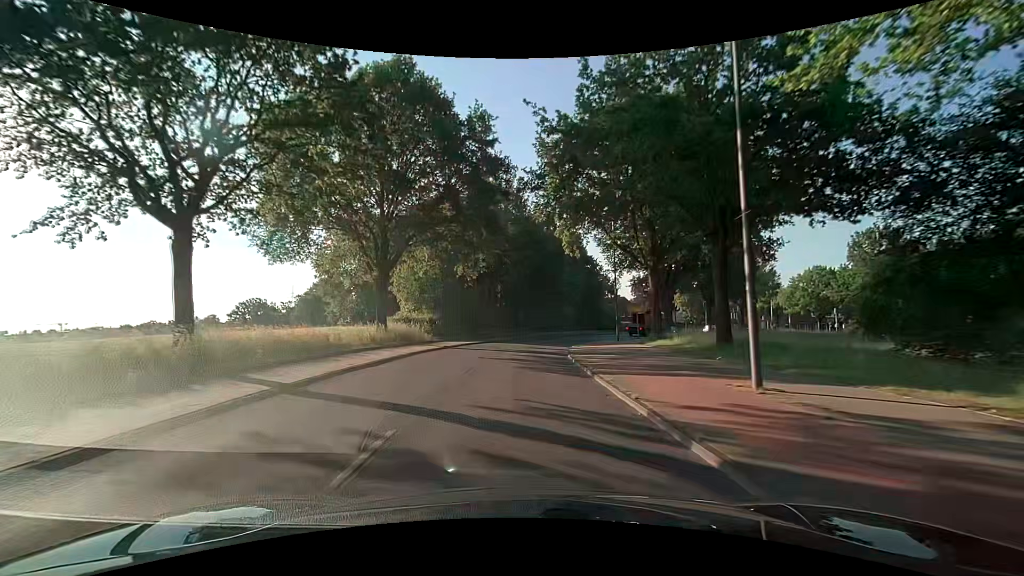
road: secondary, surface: asphalt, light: Day
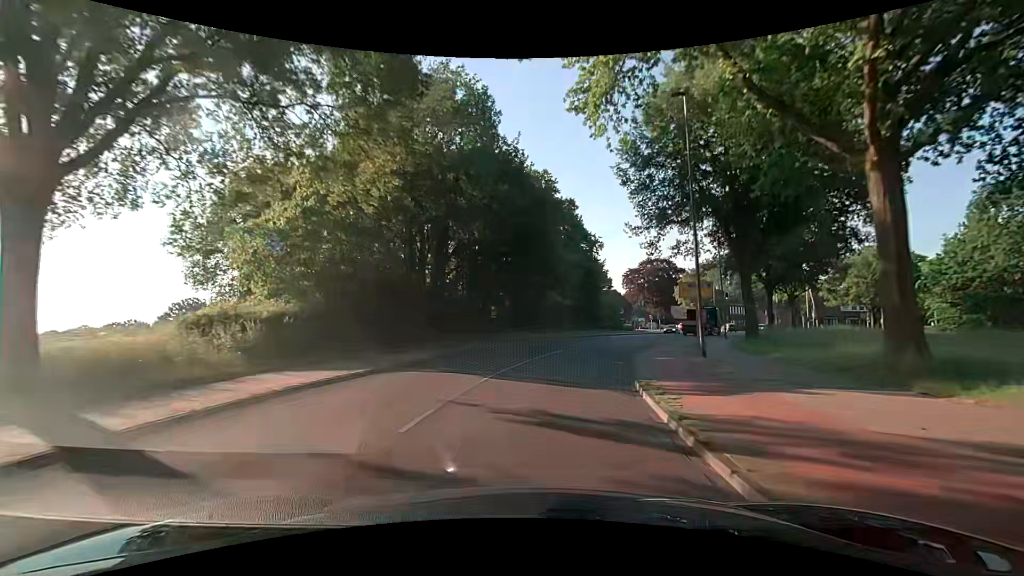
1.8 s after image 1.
(+0.5, +23.5) m; +2°
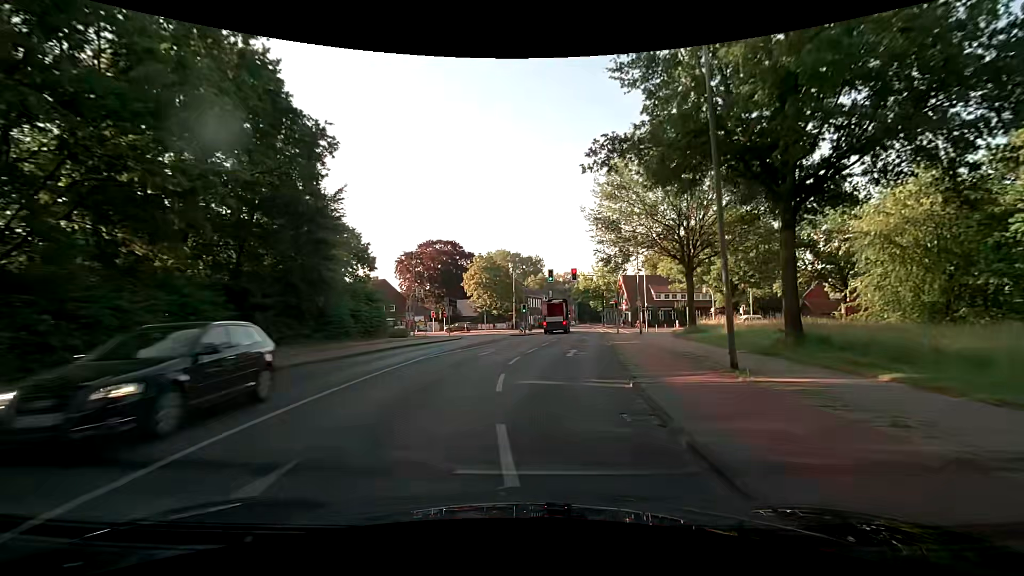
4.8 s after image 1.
(+7.8, +36.1) m; +26°
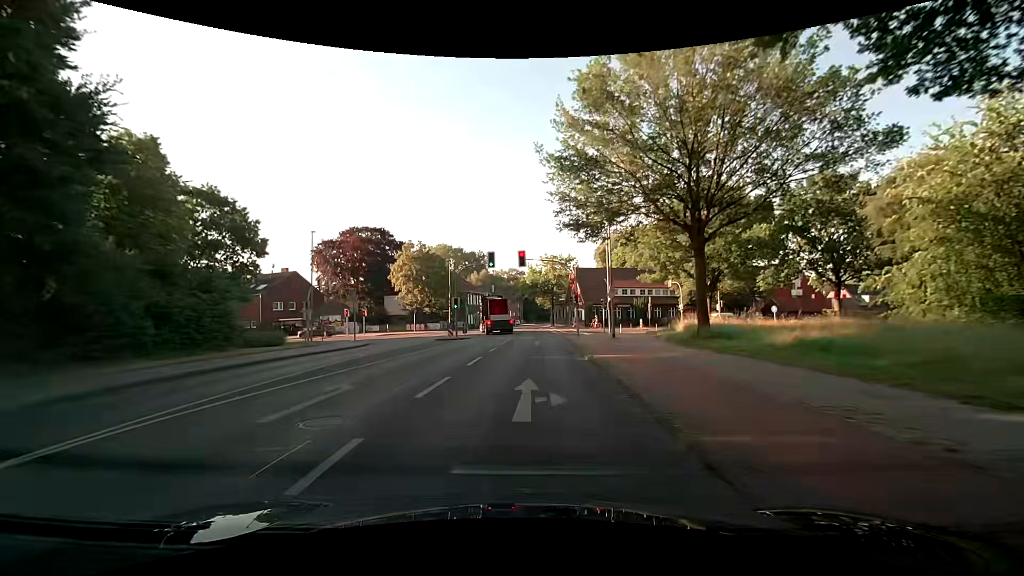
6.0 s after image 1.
(+0.8, +12.7) m; +6°
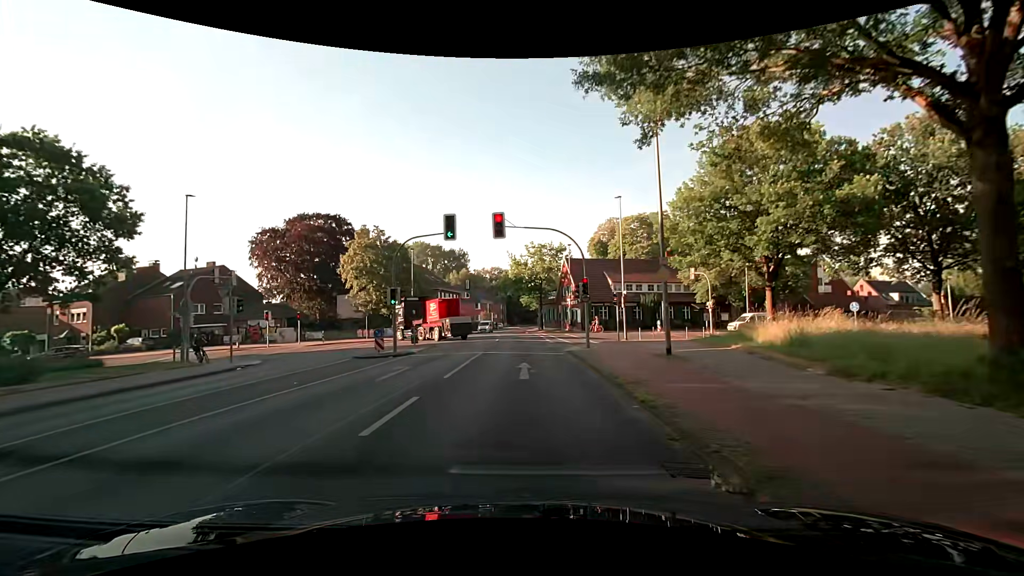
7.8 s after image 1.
(+0.4, +14.4) m; +2°
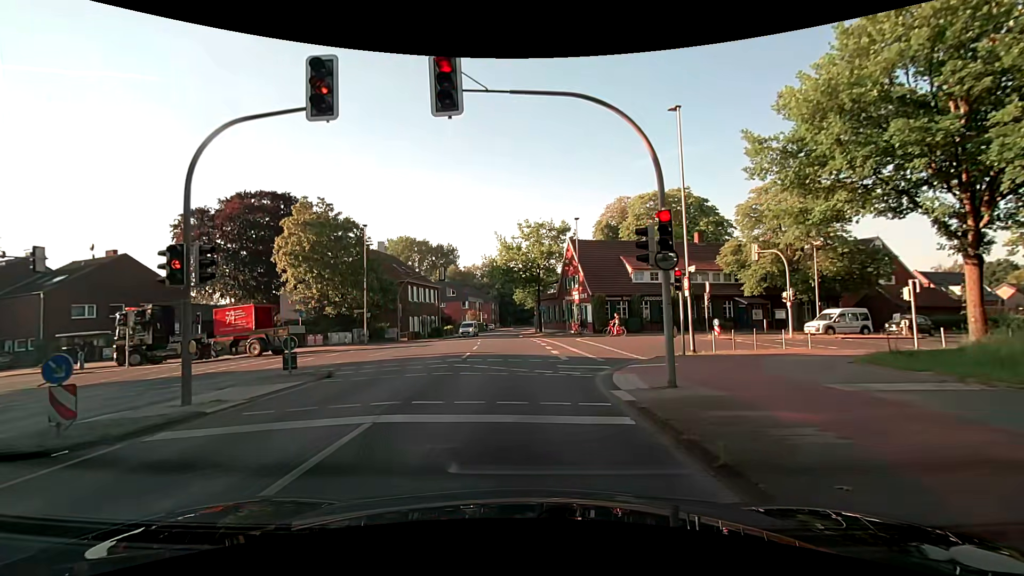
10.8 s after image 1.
(+0.3, +14.8) m; +1°
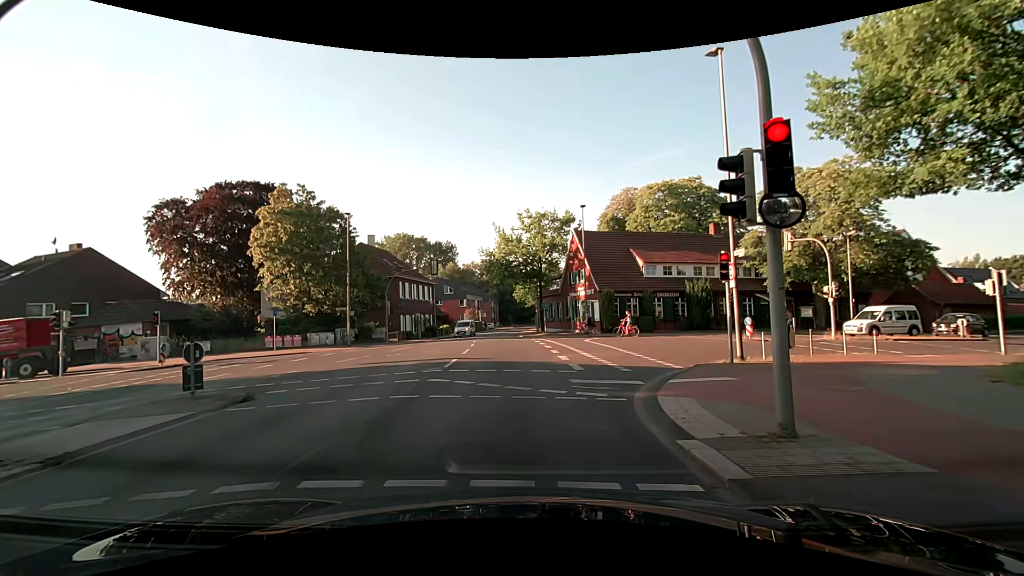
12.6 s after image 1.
(0.0, +4.1) m; 0°
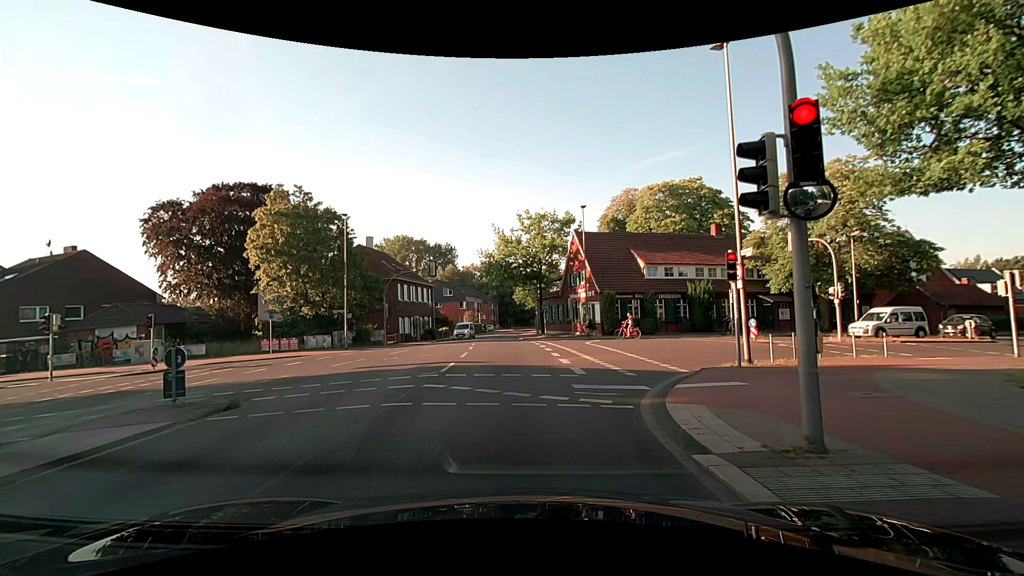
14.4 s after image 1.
(0.0, +0.6) m; 0°
(0, +10) (0, +20) (-1, +30) (-2, +40) (-3, +50) (-3, +60) (-3, +70) (-2, +80) (-1, +90) (0, +100) m
